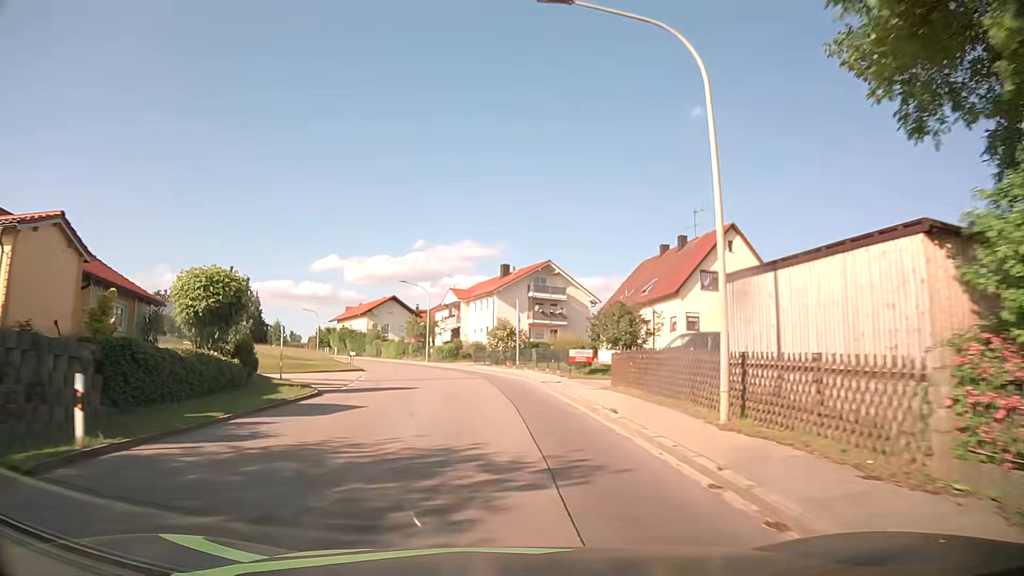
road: tertiary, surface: asphalt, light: Day
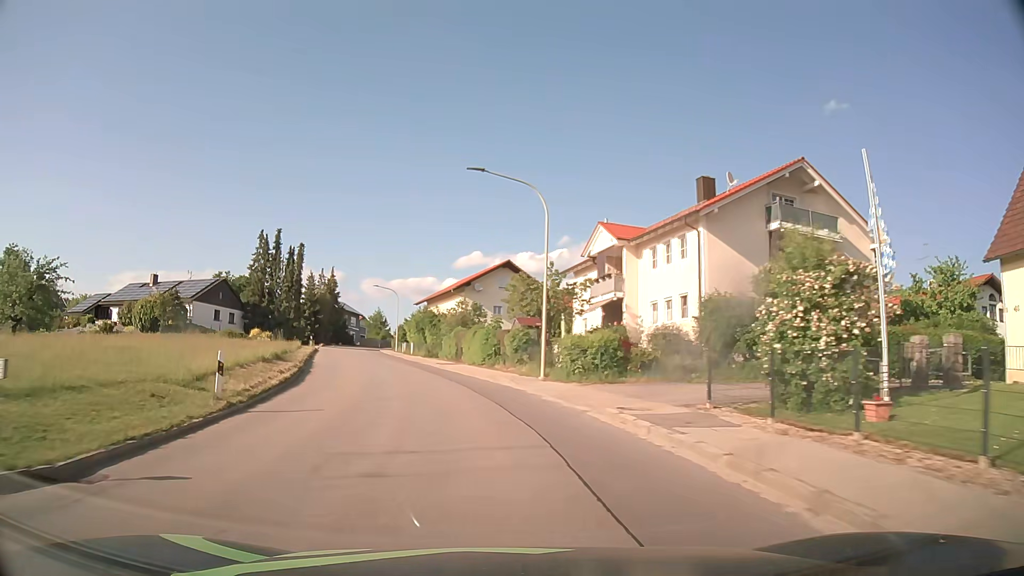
(-2.8, +38.7) m; -12°
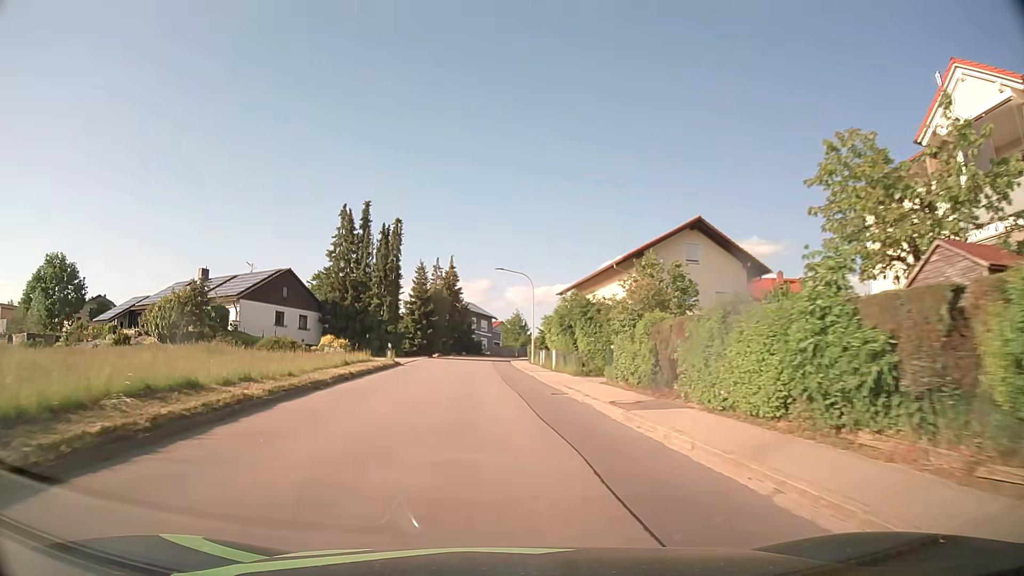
(-2.6, +23.4) m; -12°
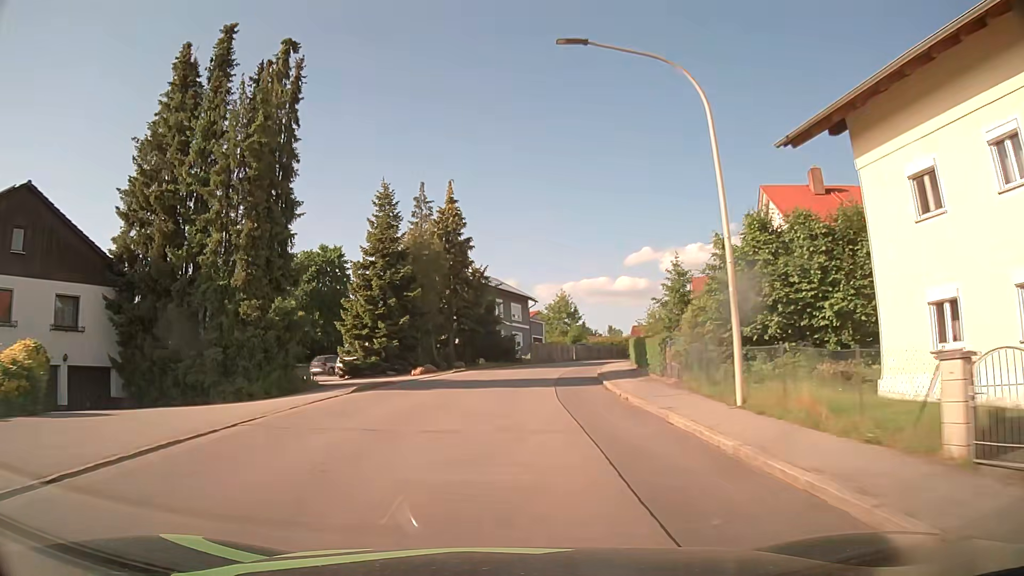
(-1.8, +39.5) m; -3°
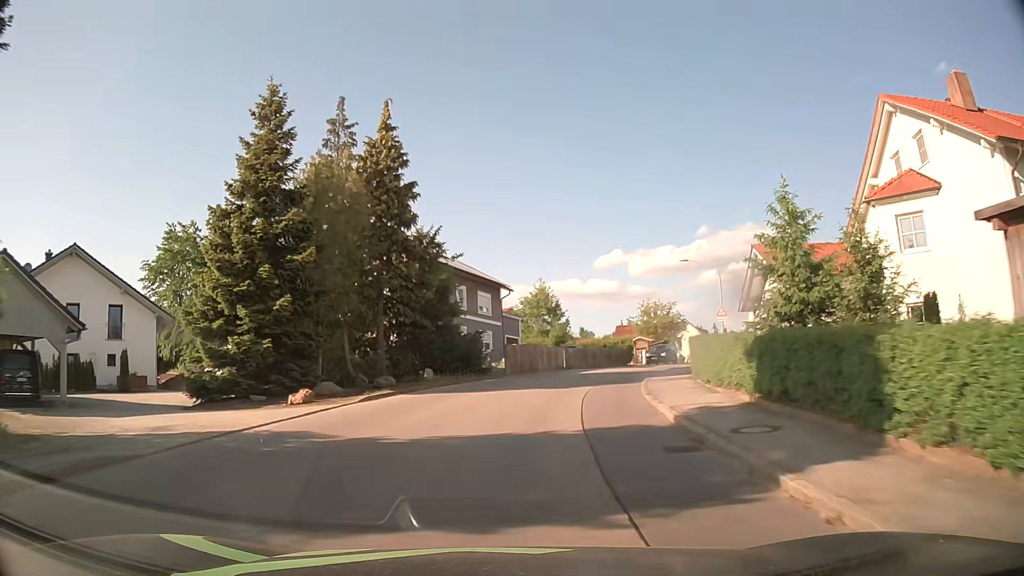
(+0.2, +15.9) m; +2°
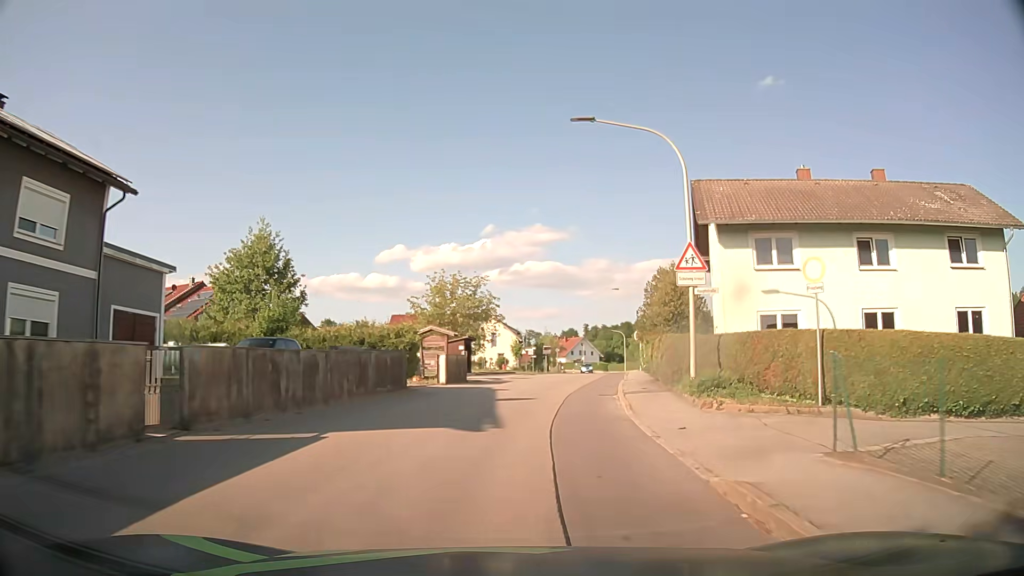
(+5.0, +31.1) m; +19°
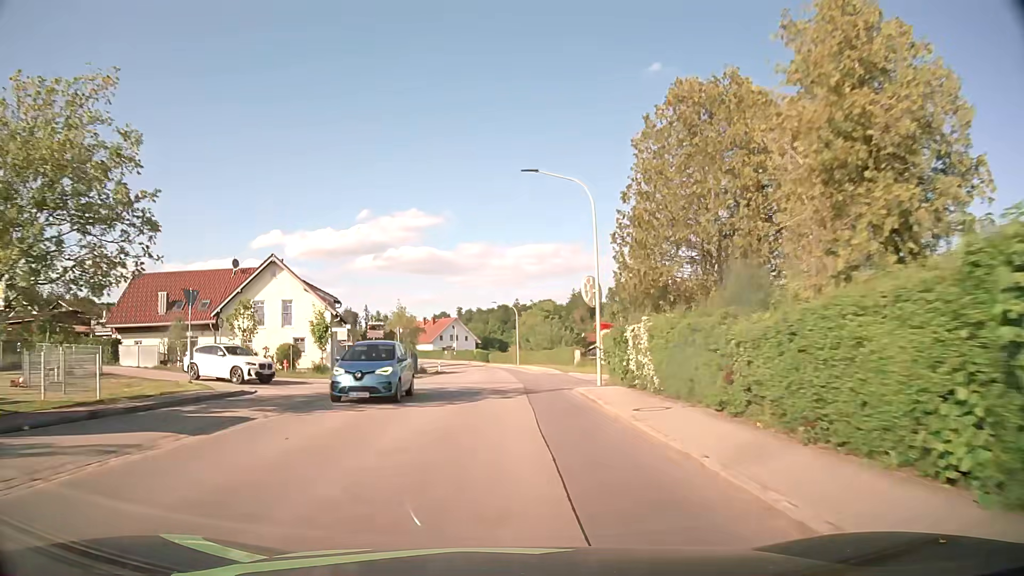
(+4.5, +39.8) m; +10°
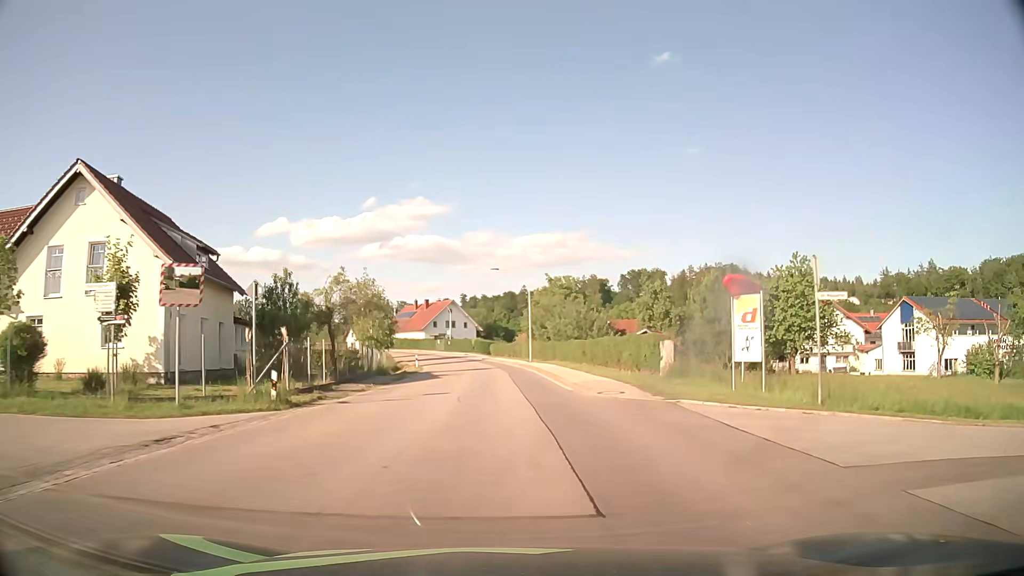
(0.0, +24.2) m; 0°
(0, +10) (0, +20) (-1, +30) (-1, +40) (-2, +50) (-3, +60) (-5, +70) (-7, +79) (-10, +89) (-14, +98) m
